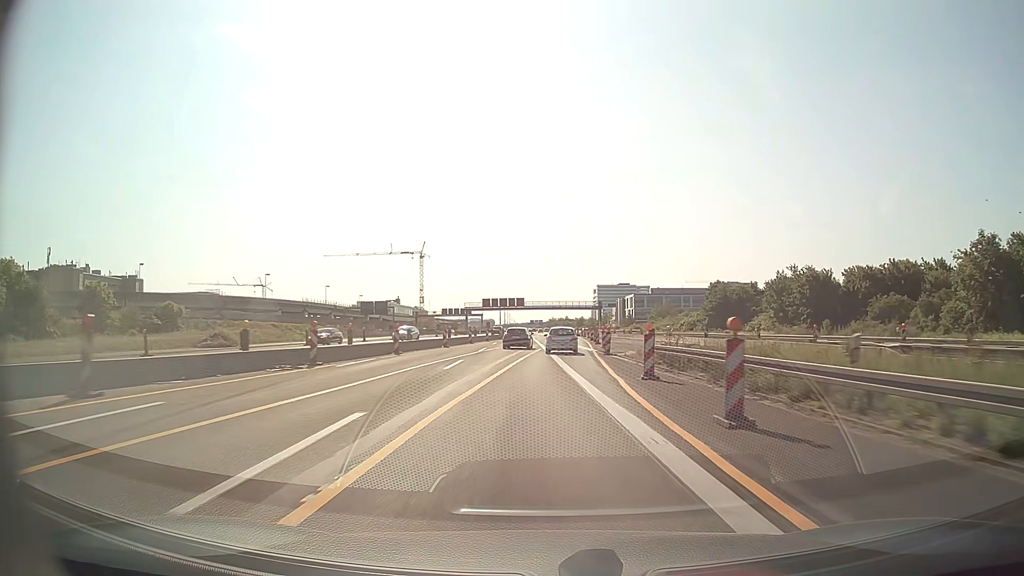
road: motorway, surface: asphalt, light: Day
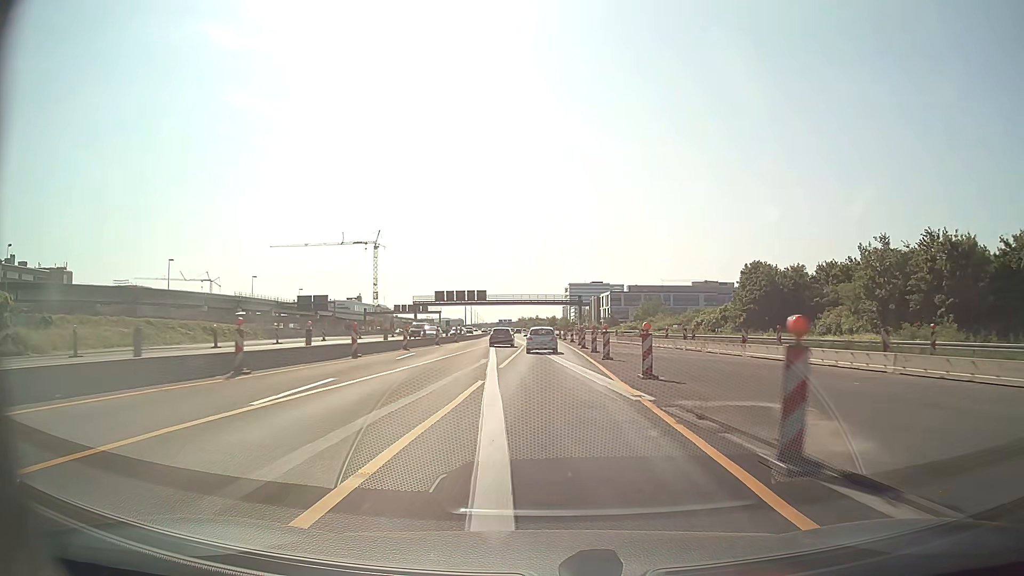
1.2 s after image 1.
(+0.7, +29.2) m; +3°
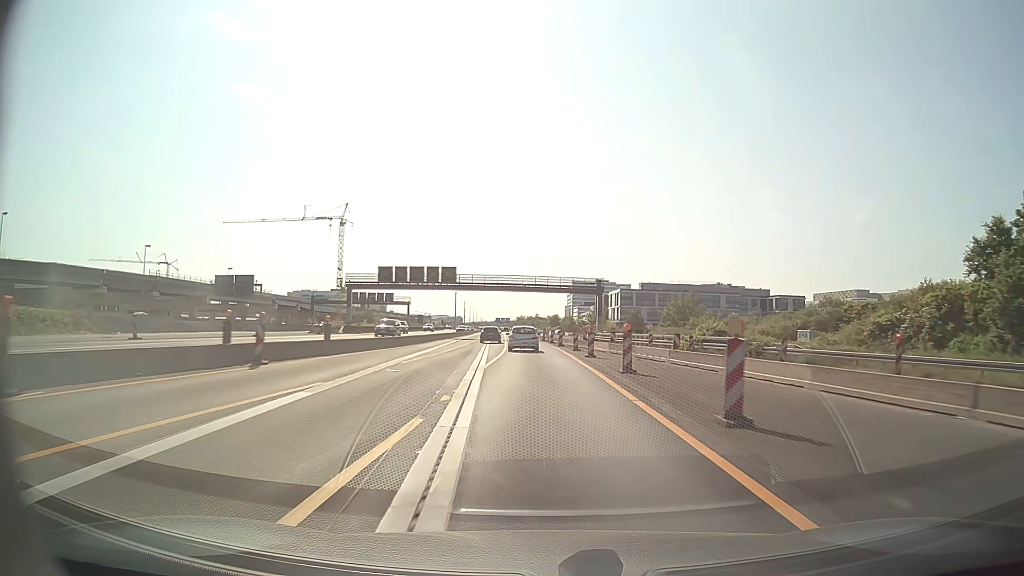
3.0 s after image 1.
(+0.4, +43.9) m; 0°
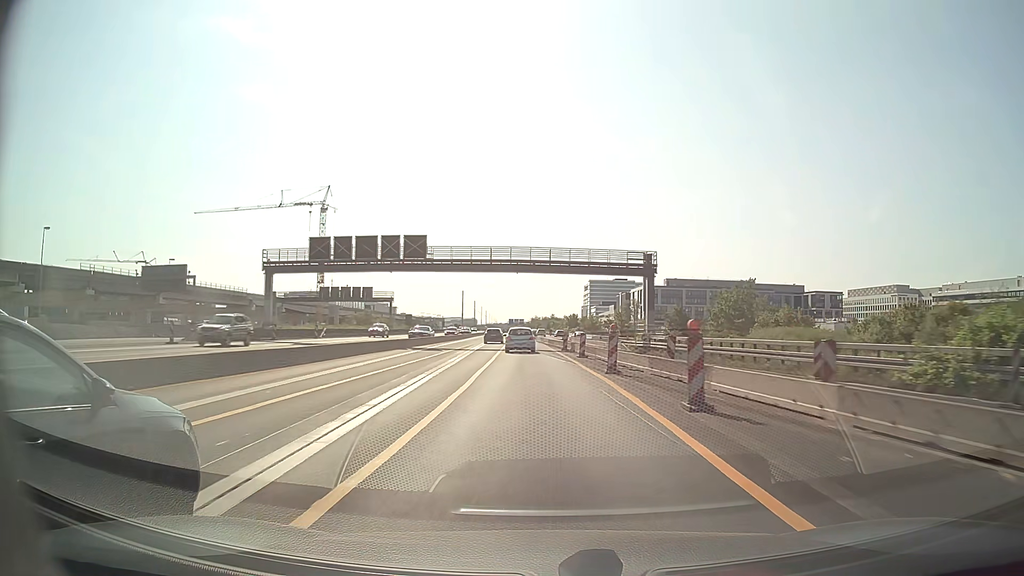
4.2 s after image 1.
(-0.2, +29.4) m; -1°
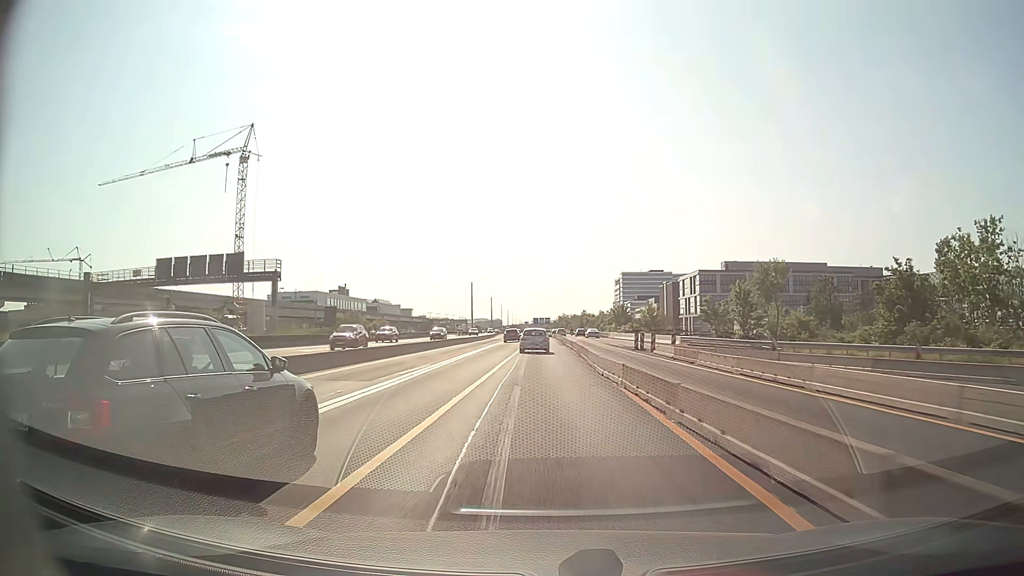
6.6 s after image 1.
(-1.4, +59.4) m; -3°
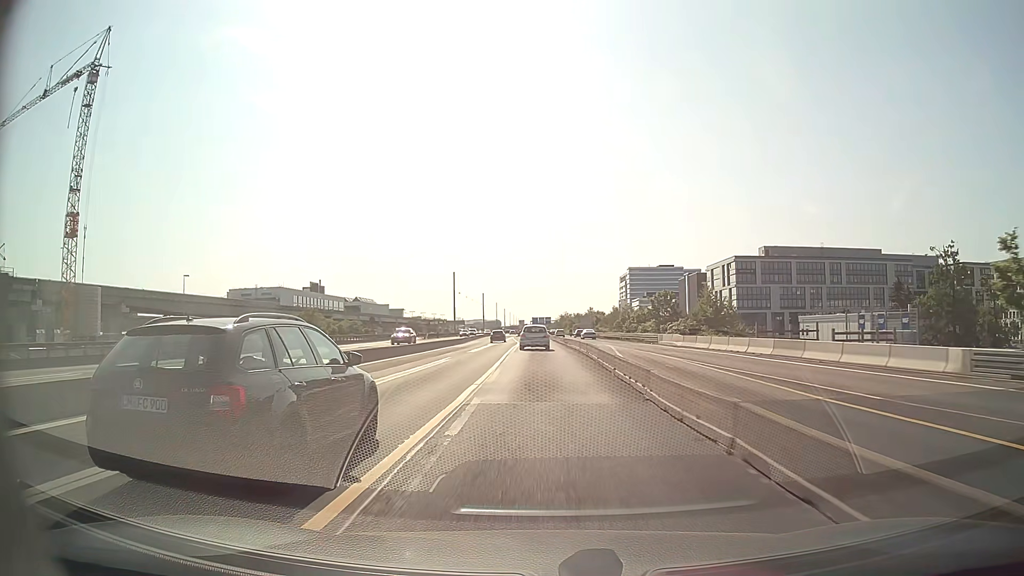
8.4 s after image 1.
(+0.3, +45.1) m; 0°
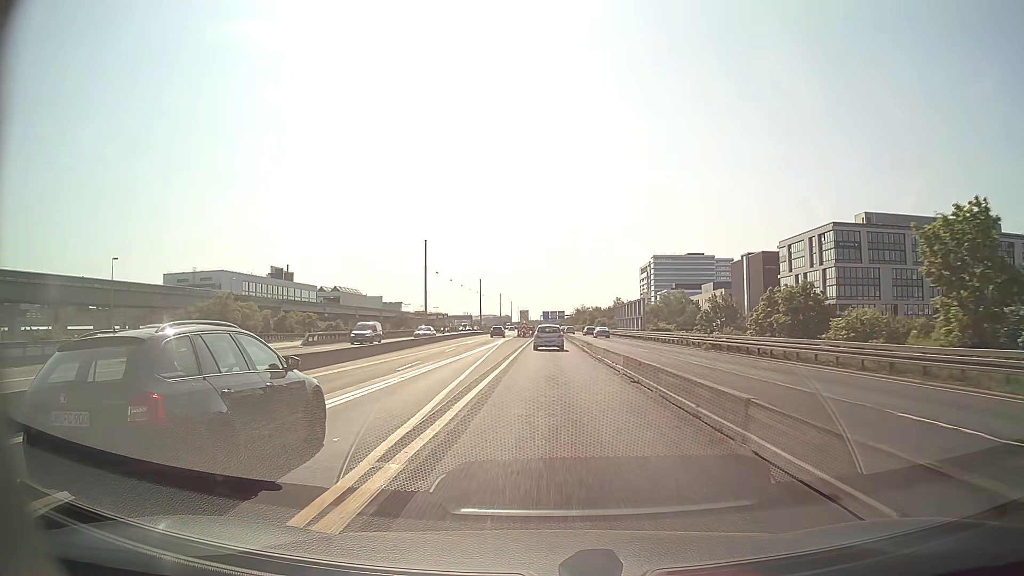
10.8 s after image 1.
(-0.6, +60.3) m; -1°
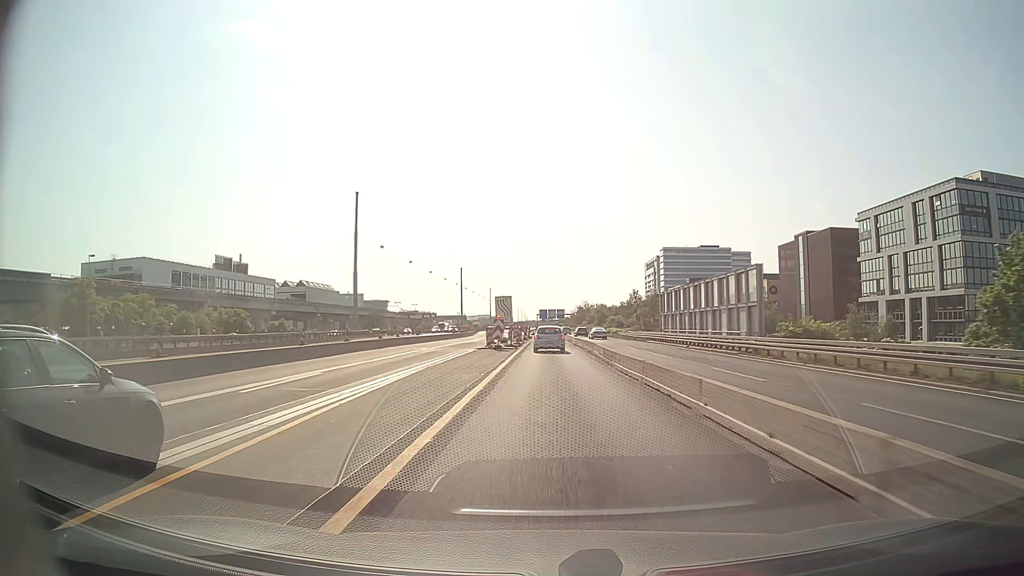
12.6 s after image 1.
(+0.1, +45.1) m; 0°
(0, +10) (0, +20) (0, +30) (0, +40) (0, +50) (0, +60) (0, +70) (0, +80) (0, +90) (0, +100) m
